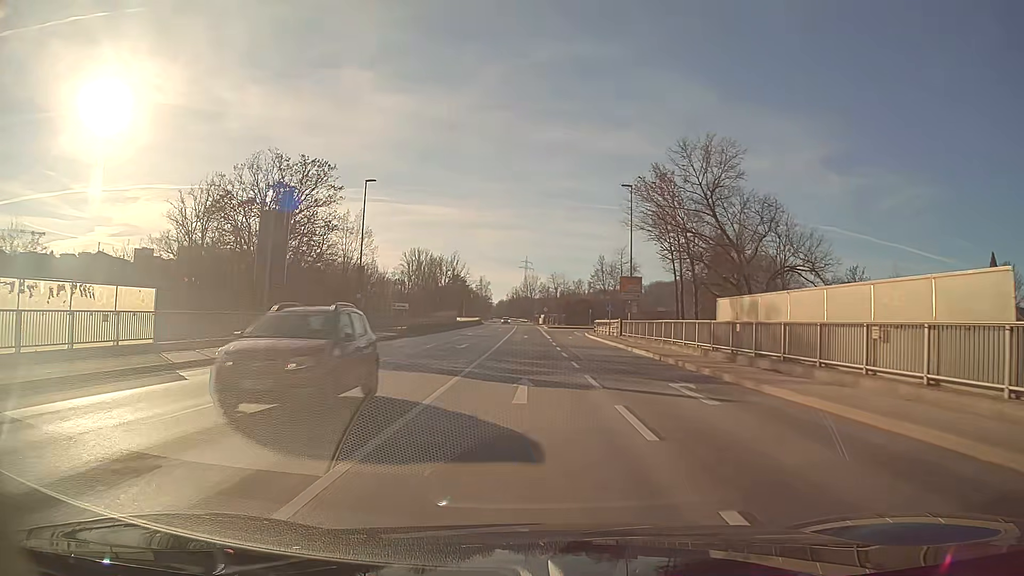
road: primary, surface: asphalt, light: Day
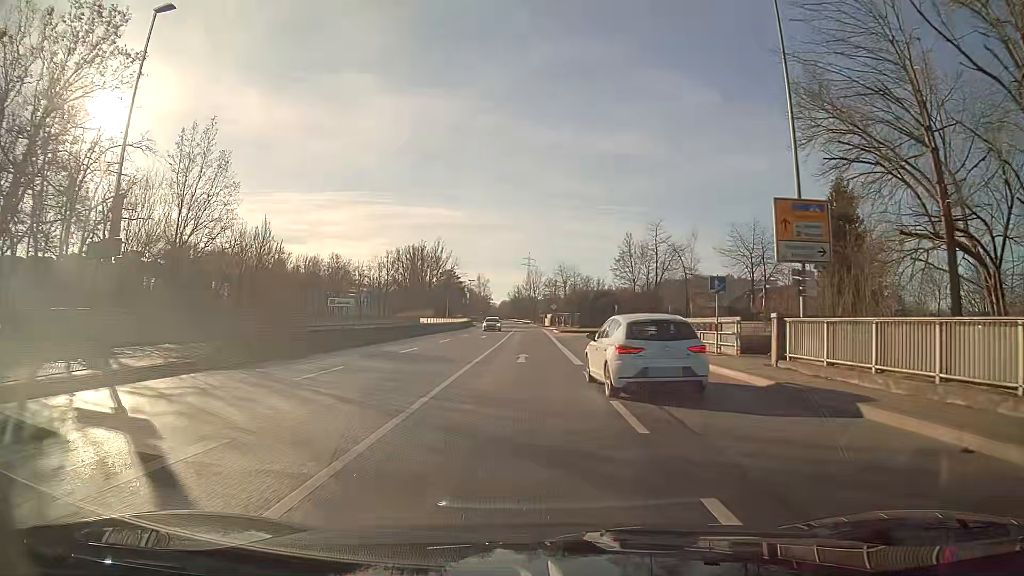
(0.0, +29.4) m; 0°
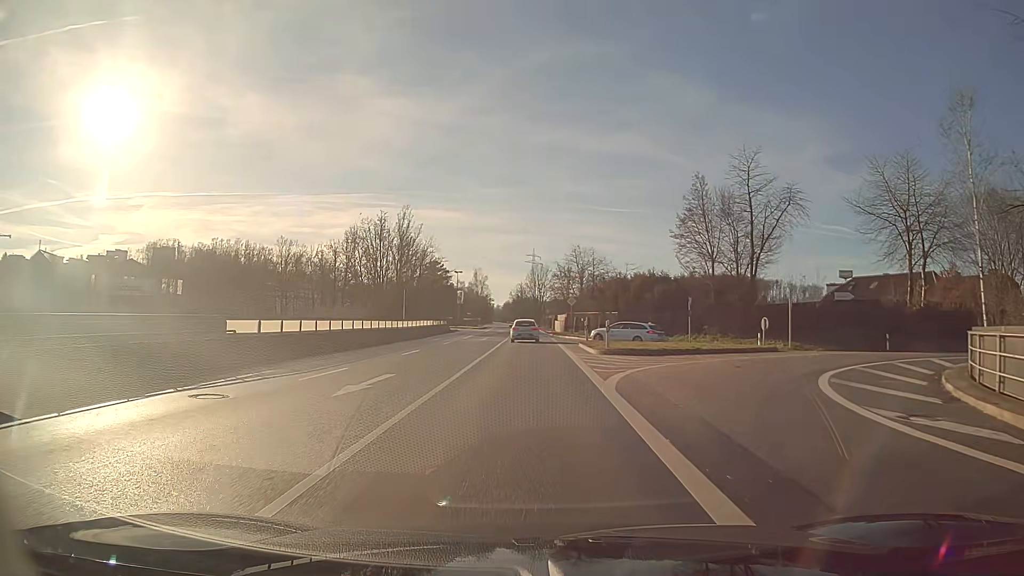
(-0.1, +35.5) m; -1°
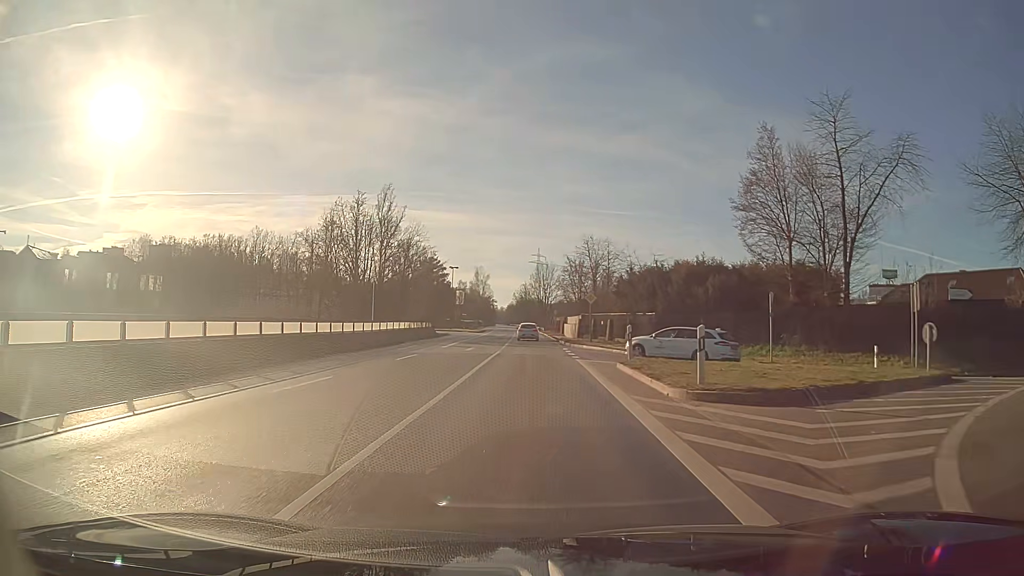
(0.0, +14.2) m; 0°
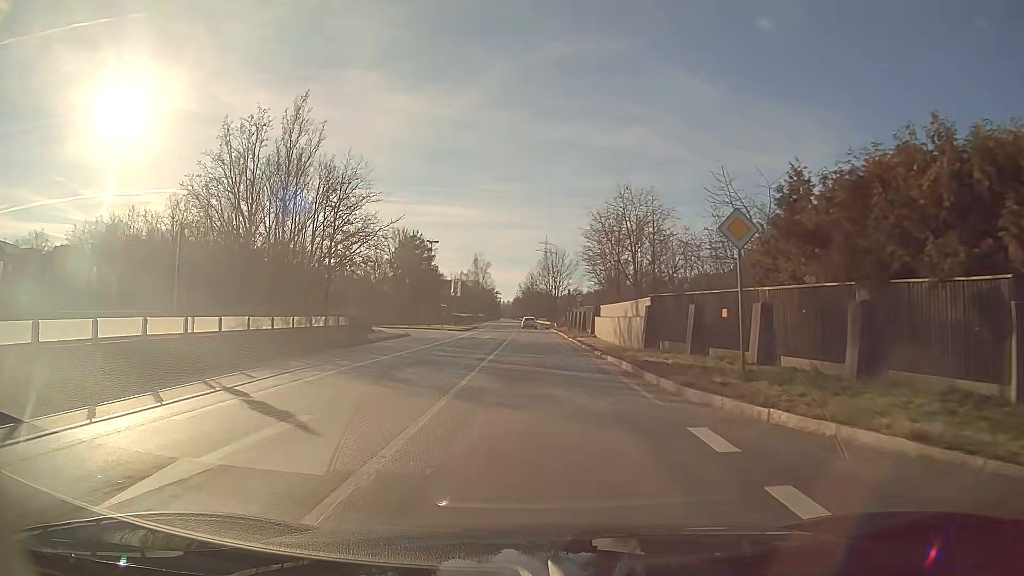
(-0.2, +29.4) m; -1°
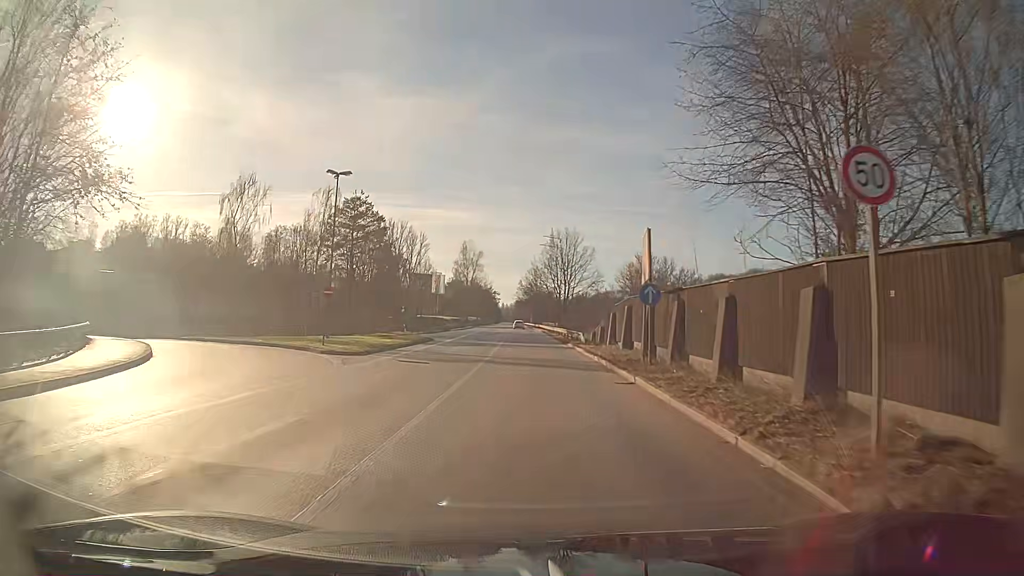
(+0.1, +39.8) m; -1°
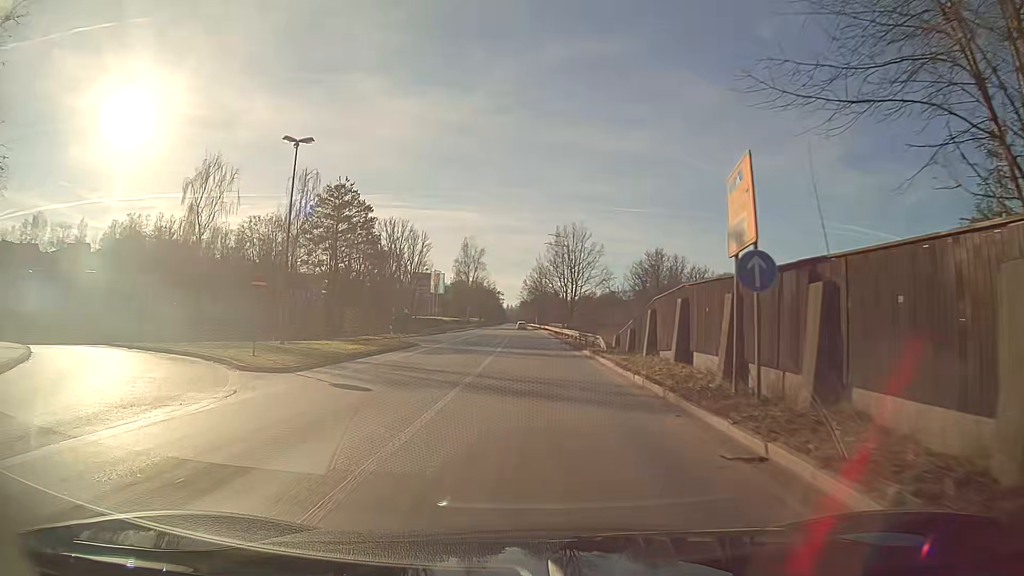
(0.0, +8.3) m; 0°
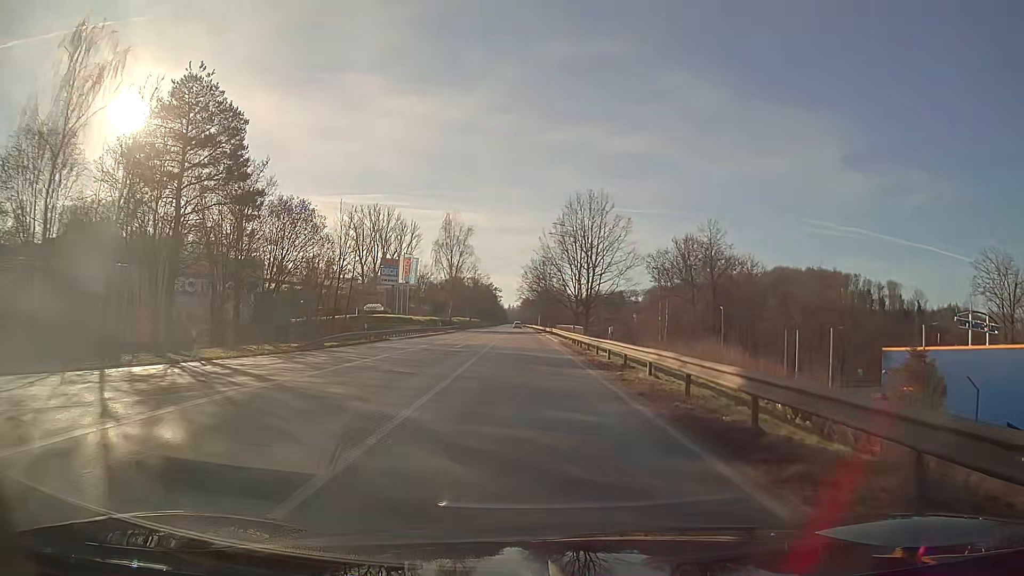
(+0.1, +33.4) m; 0°
